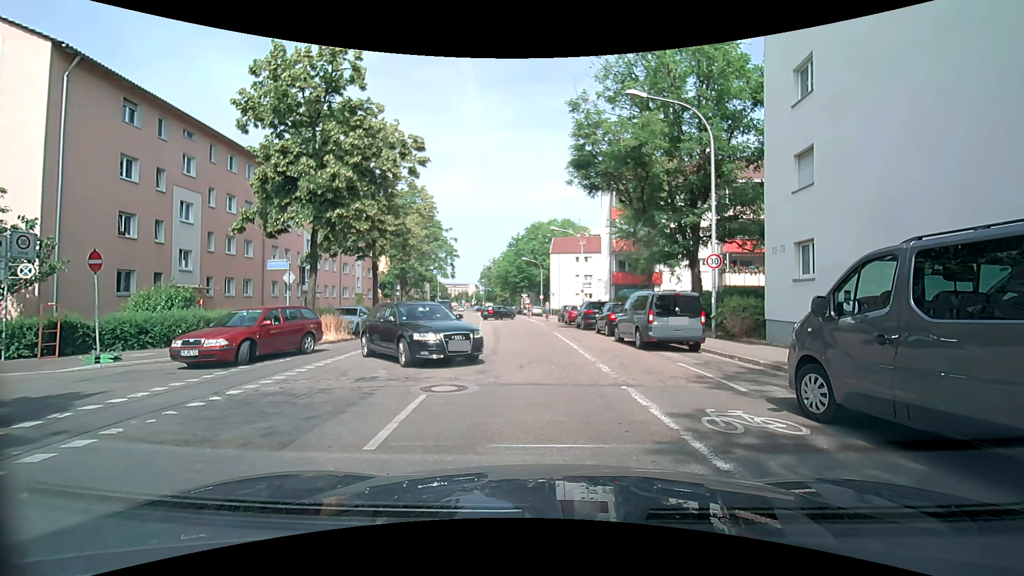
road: residential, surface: asphalt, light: Day
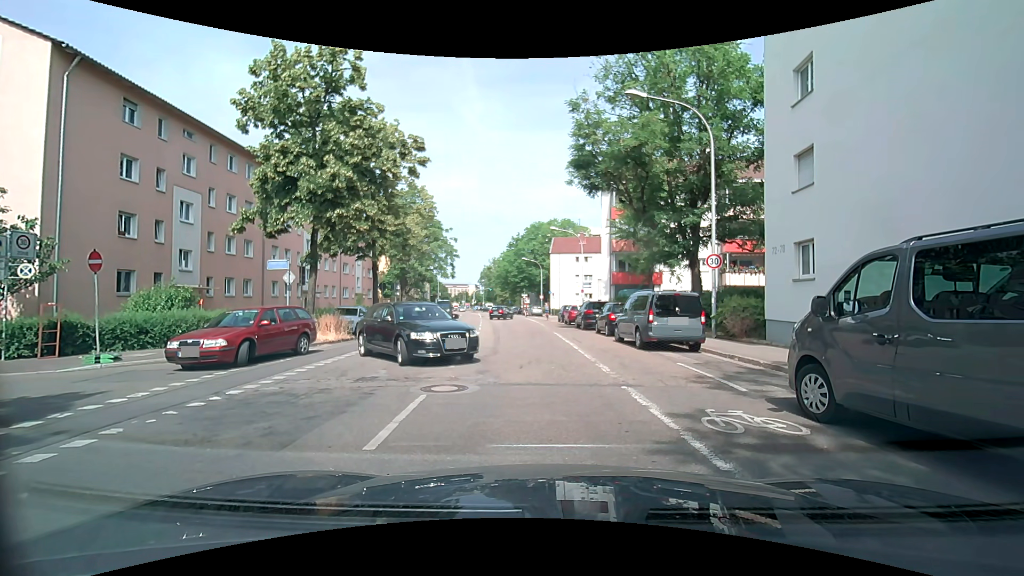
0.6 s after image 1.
(0.0, 0.0) m; 0°
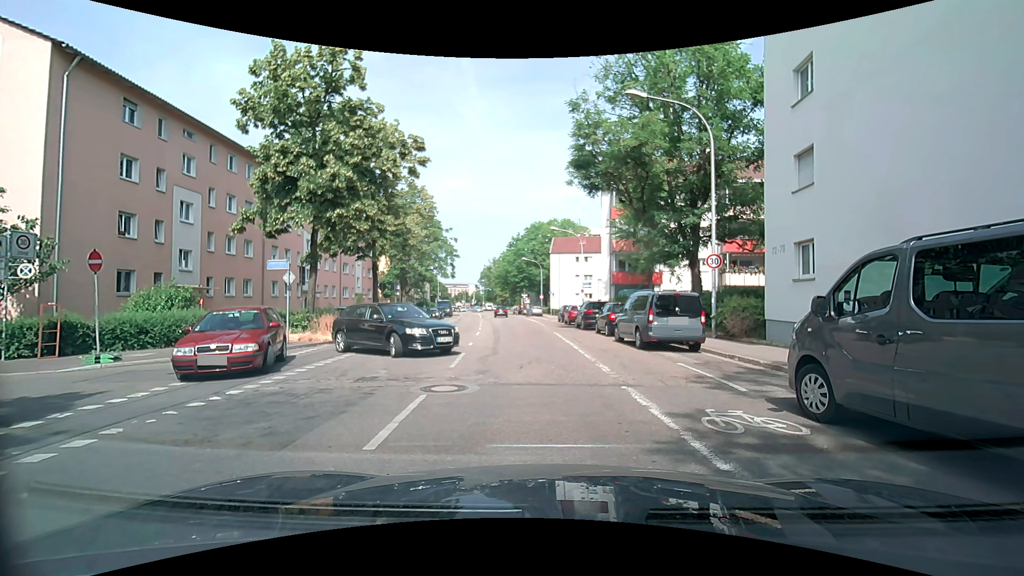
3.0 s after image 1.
(0.0, 0.0) m; 0°
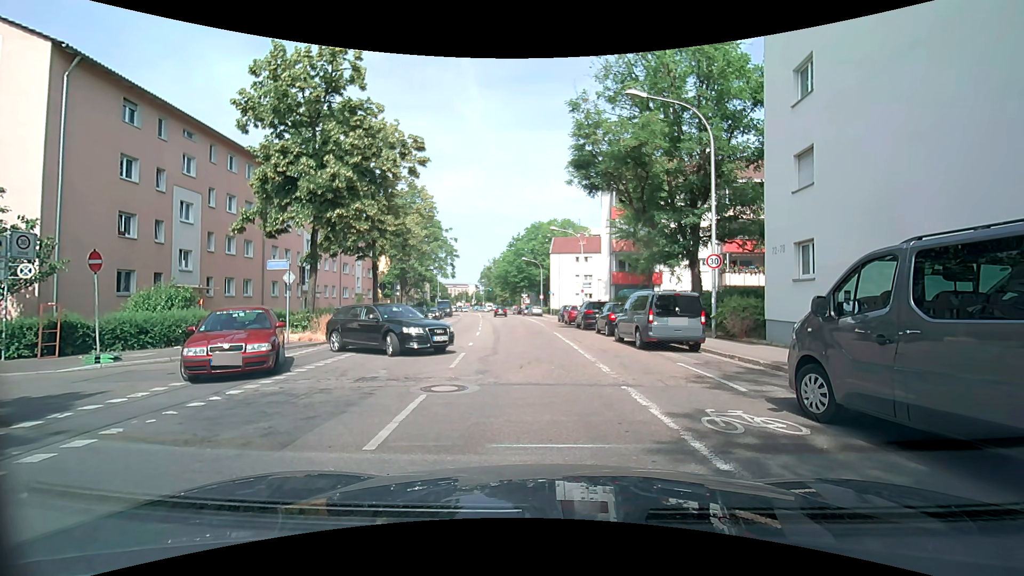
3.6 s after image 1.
(0.0, 0.0) m; 0°
(0, +10) (-1, +20) (-2, +30) (-3, +40) (-5, +50) (-6, +60) (-7, +70) (-9, +79) (-11, +89) (-12, +99) m
